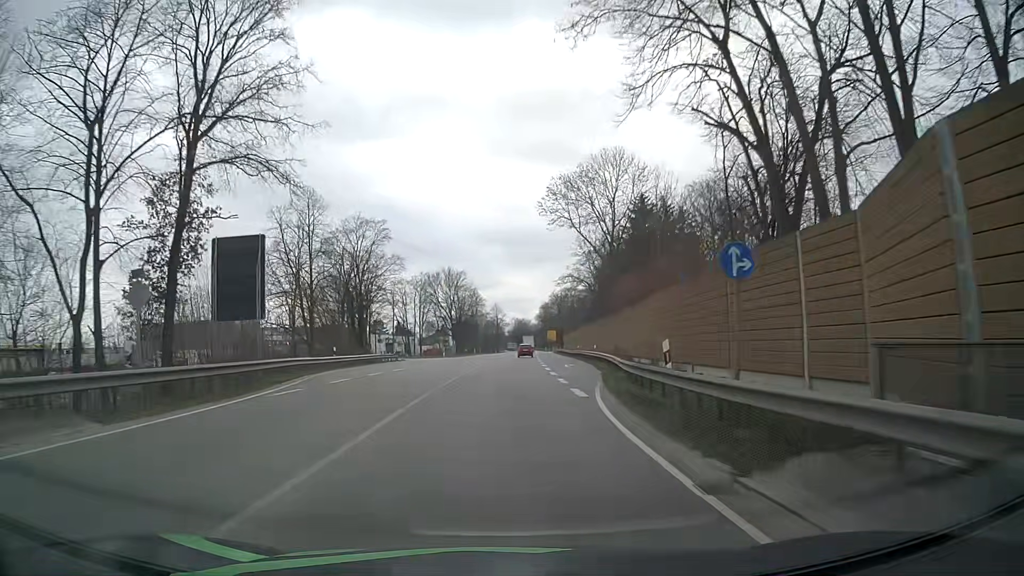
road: primary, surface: asphalt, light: Day
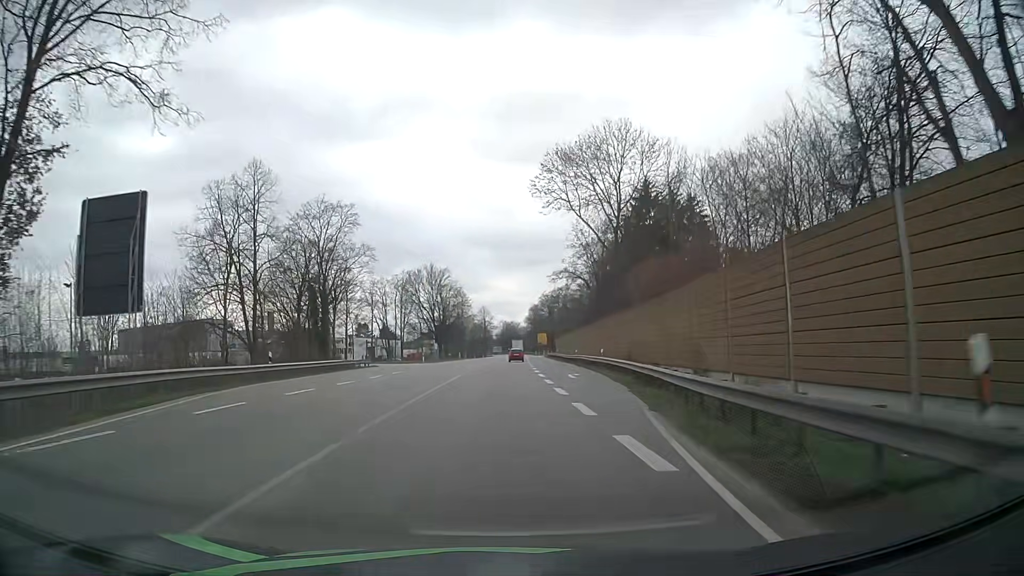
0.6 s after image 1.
(+0.1, +9.6) m; +1°
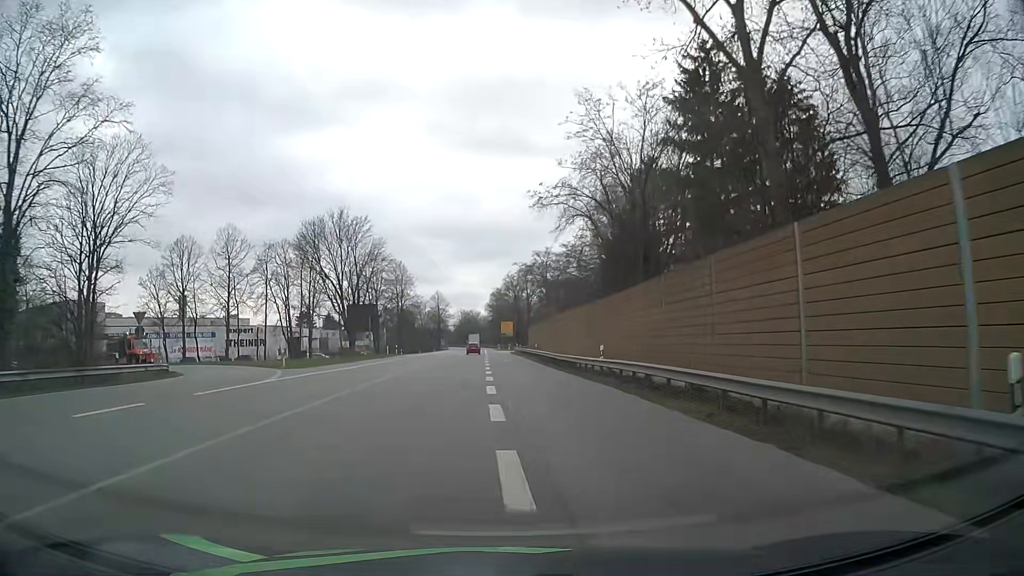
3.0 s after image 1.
(+1.4, +37.4) m; +4°
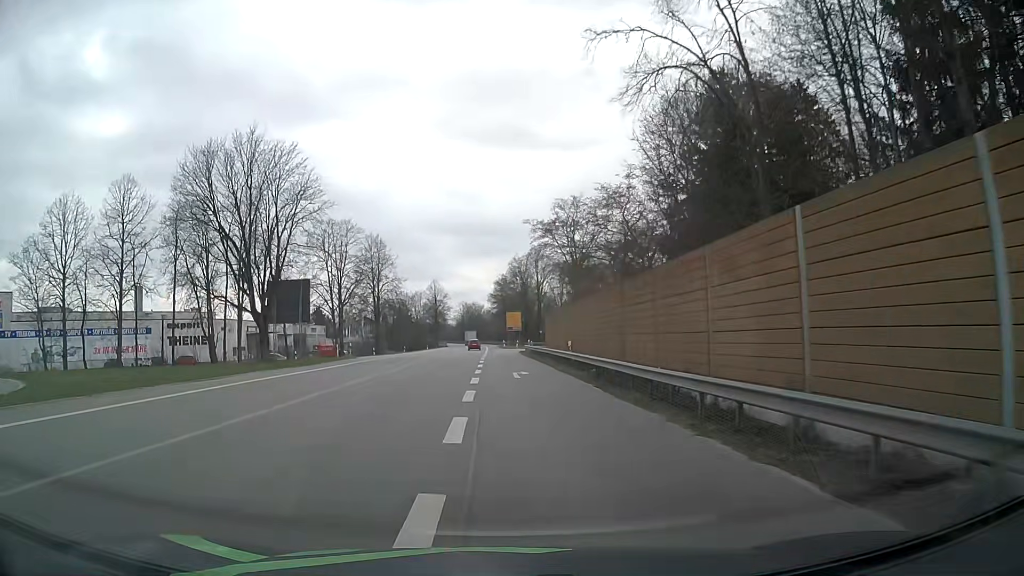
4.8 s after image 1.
(-0.3, +26.2) m; -1°
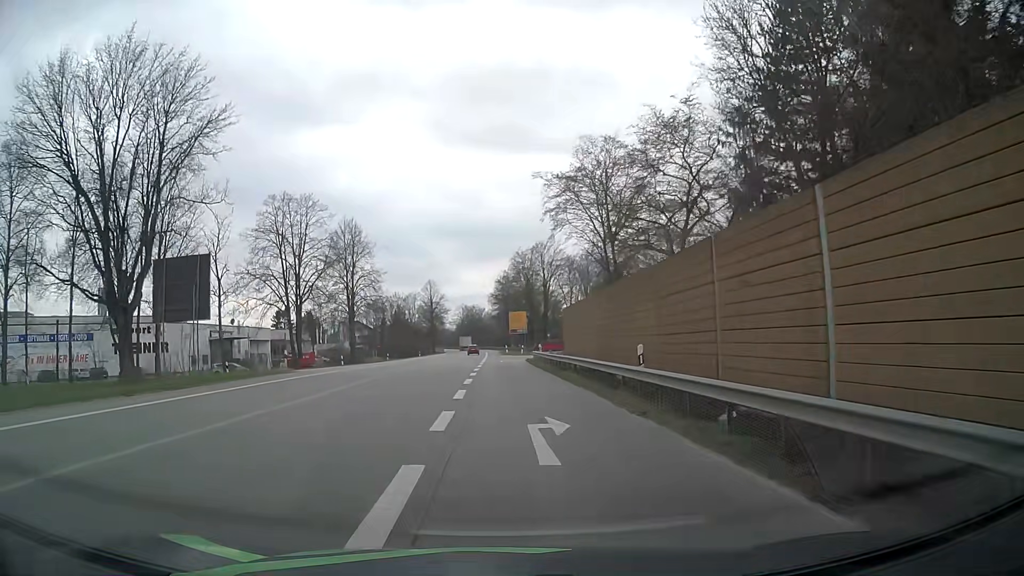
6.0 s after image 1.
(-0.1, +16.5) m; 0°
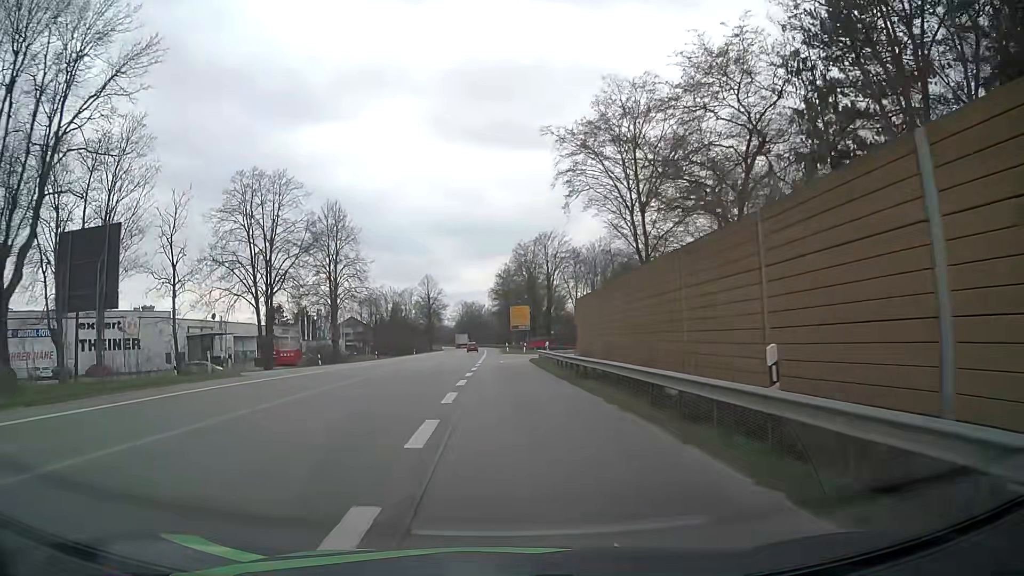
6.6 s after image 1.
(0.0, +7.9) m; 0°
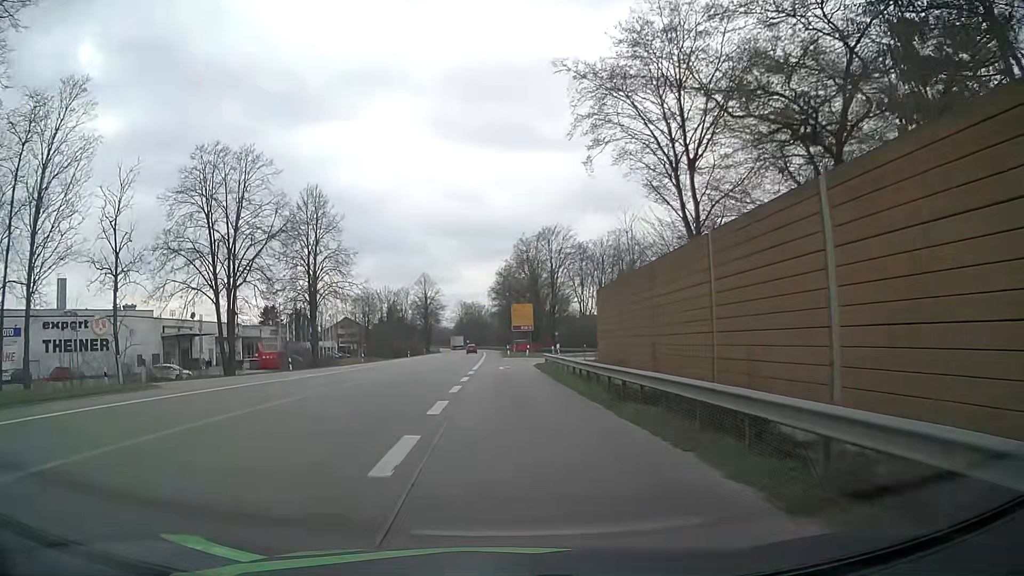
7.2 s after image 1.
(0.0, +7.7) m; 0°
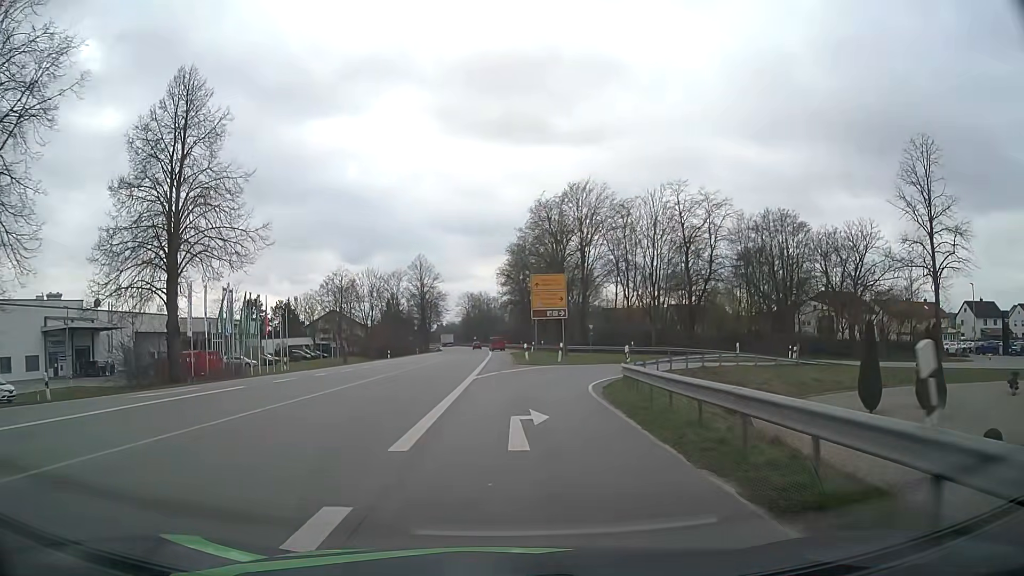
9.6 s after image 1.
(-0.3, +28.0) m; -1°
(0, +10) (0, +20) (+3, +30) (+8, +38) (+16, +44) (+26, +45) (+36, +42) (+44, +37) (+51, +30) (+56, +21) m
